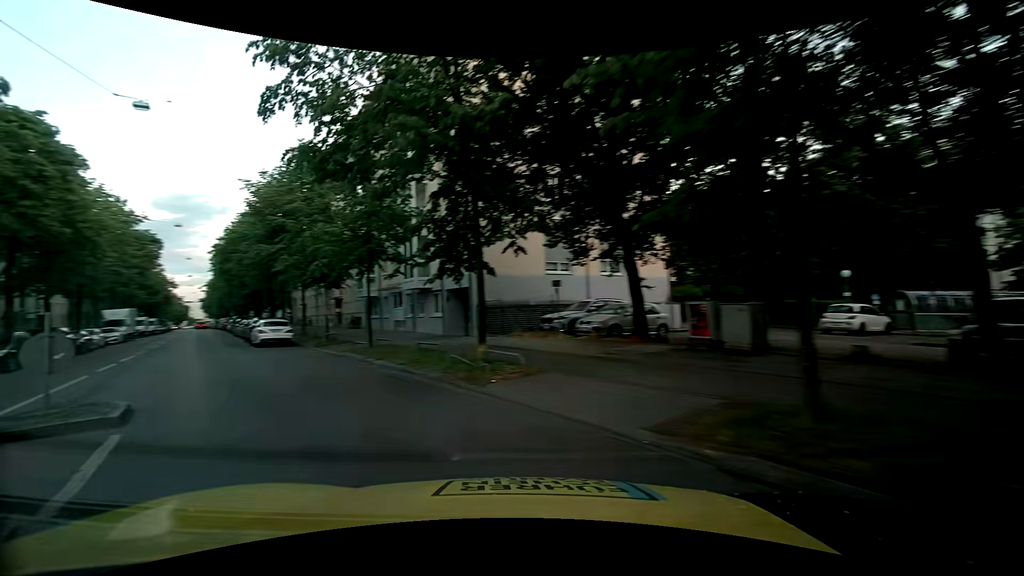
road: secondary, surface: asphalt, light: Day
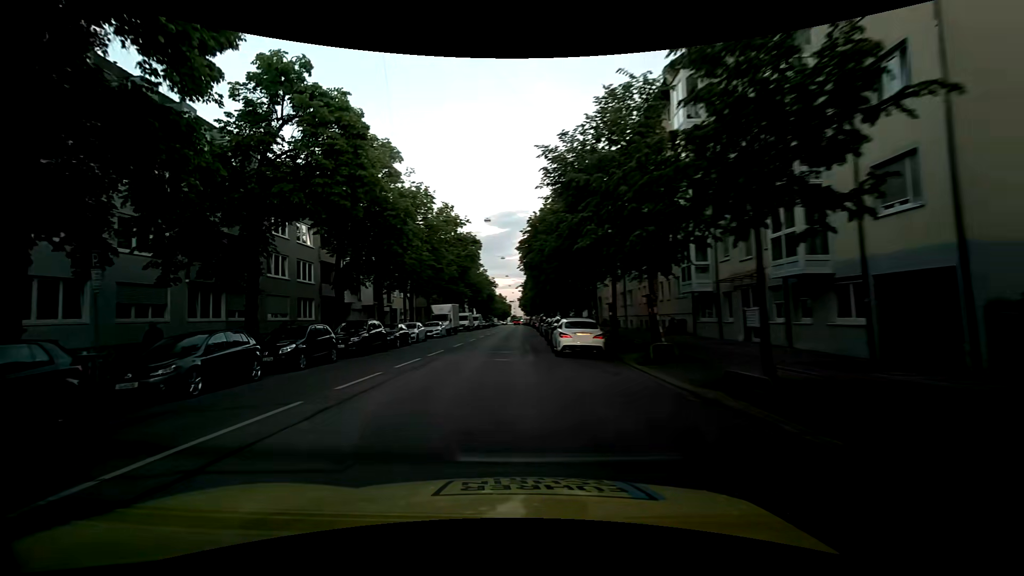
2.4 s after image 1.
(-3.5, +9.1) m; -35°
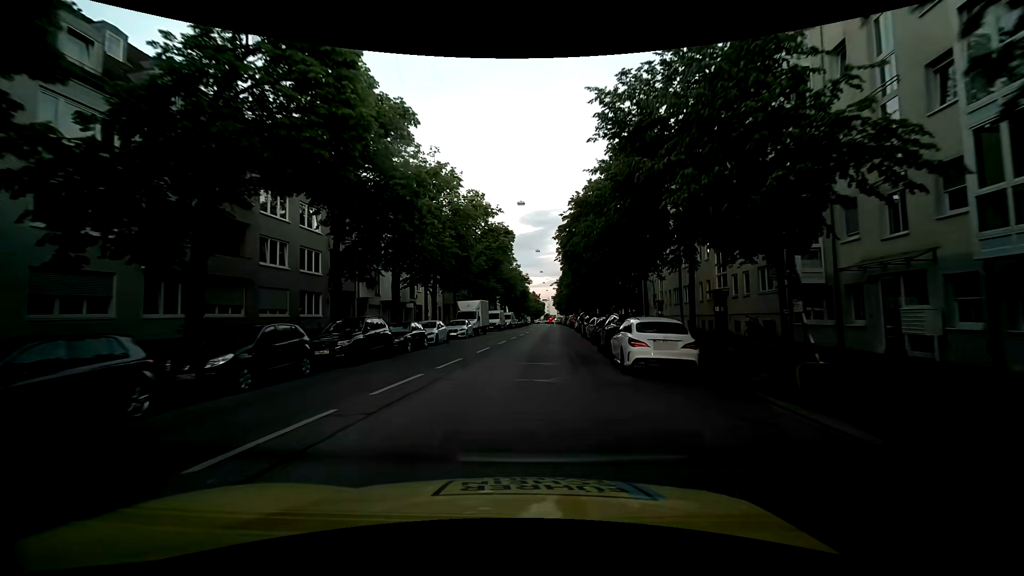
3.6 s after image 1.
(-0.4, +5.9) m; -5°
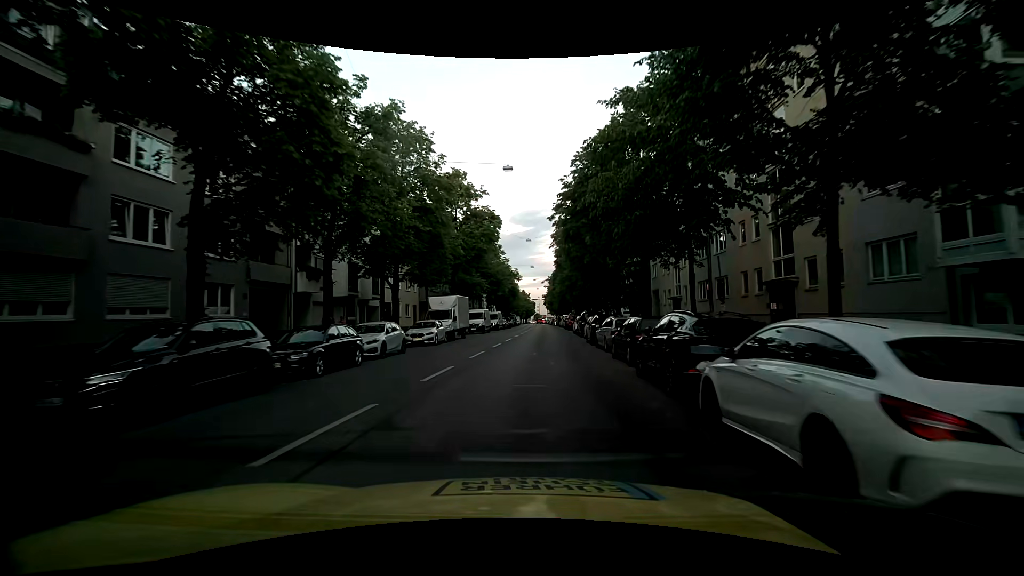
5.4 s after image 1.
(+0.2, +8.7) m; +1°
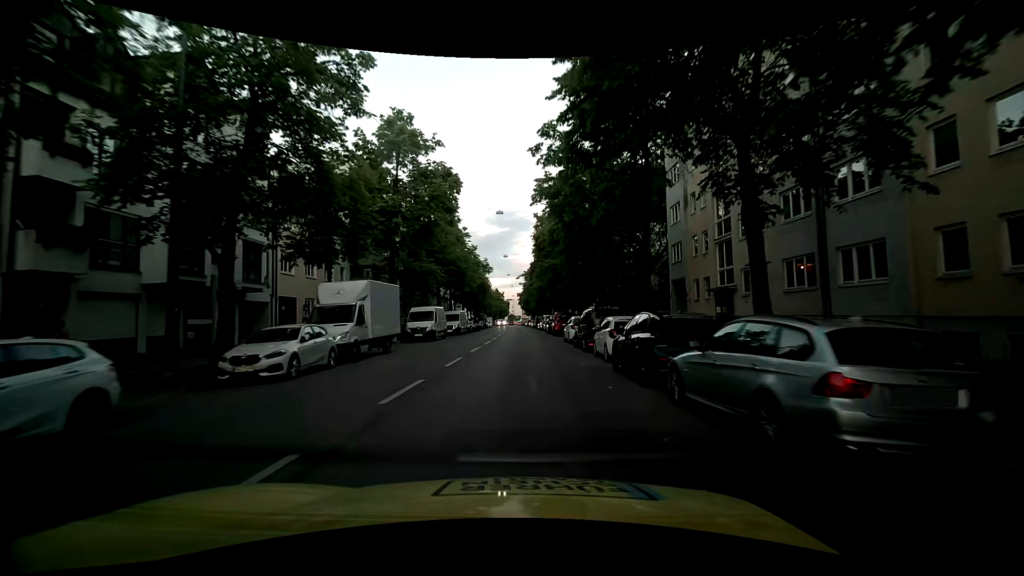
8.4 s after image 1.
(+0.7, +14.9) m; +5°
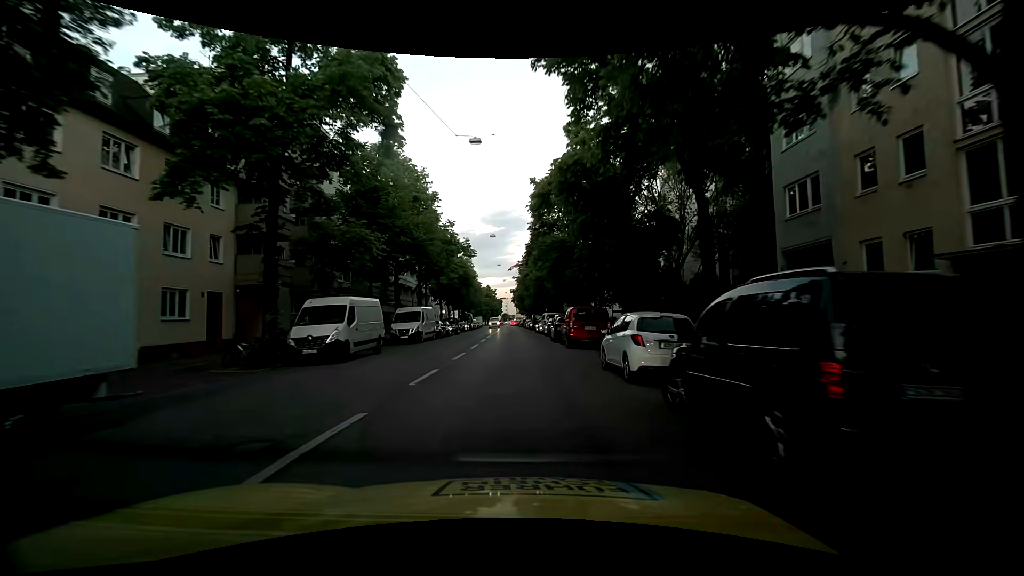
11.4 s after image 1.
(-0.3, +16.1) m; -2°
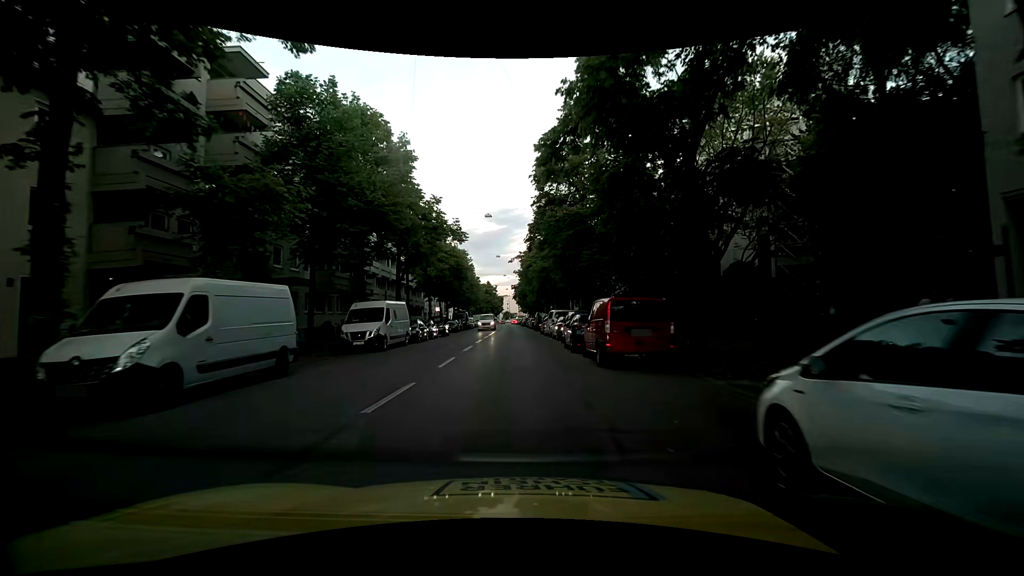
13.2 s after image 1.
(+0.1, +9.0) m; +1°
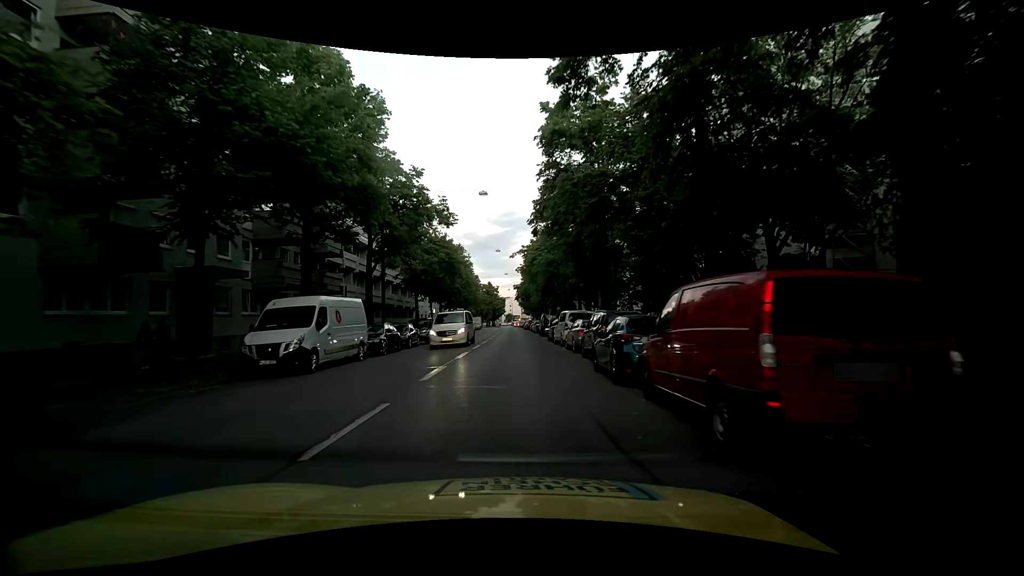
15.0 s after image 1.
(-0.1, +8.3) m; -2°
(0, +10) (0, +20) (0, +30) (0, +40) (-1, +50) (-1, +60) (-1, +70) (-1, +80) (-1, +90) (-2, +100) m
